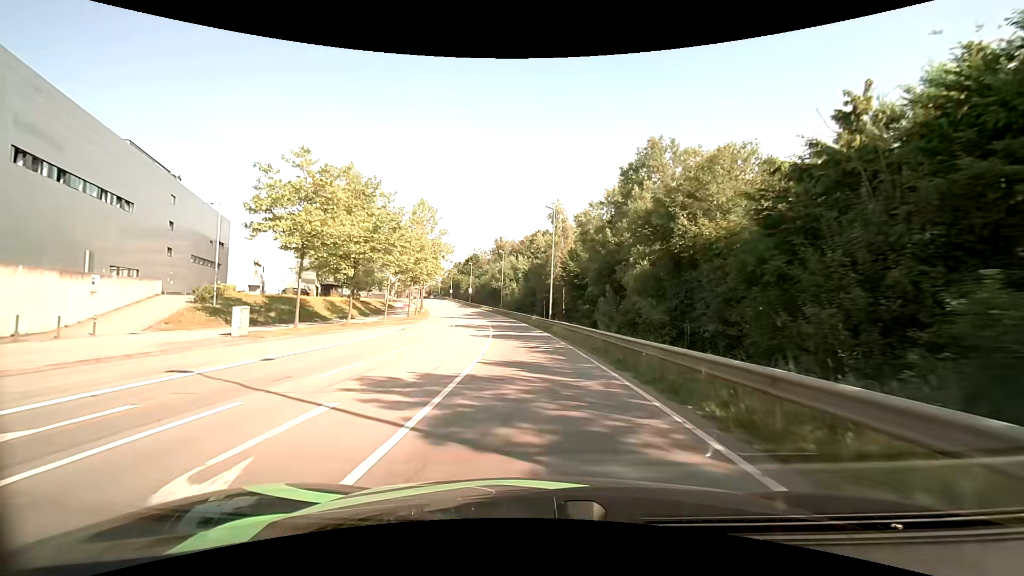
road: secondary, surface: asphalt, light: Day
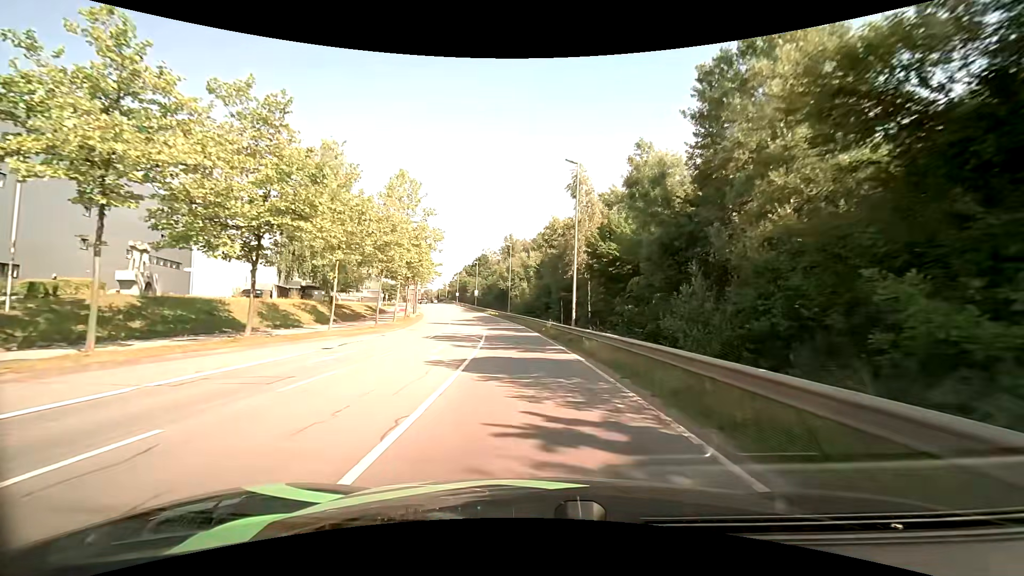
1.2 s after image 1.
(-0.2, +13.7) m; -2°
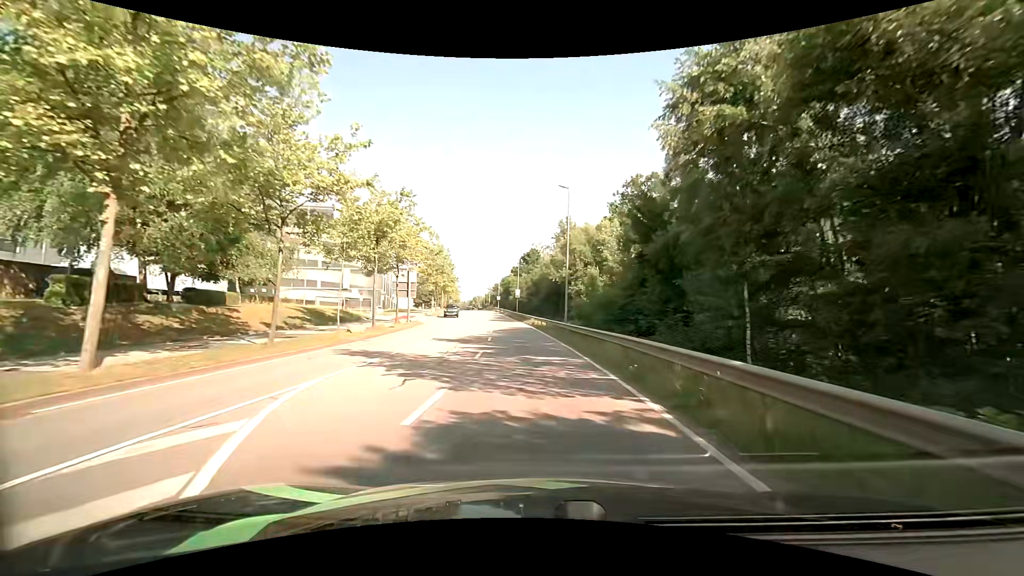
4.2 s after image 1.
(-1.9, +34.2) m; -7°
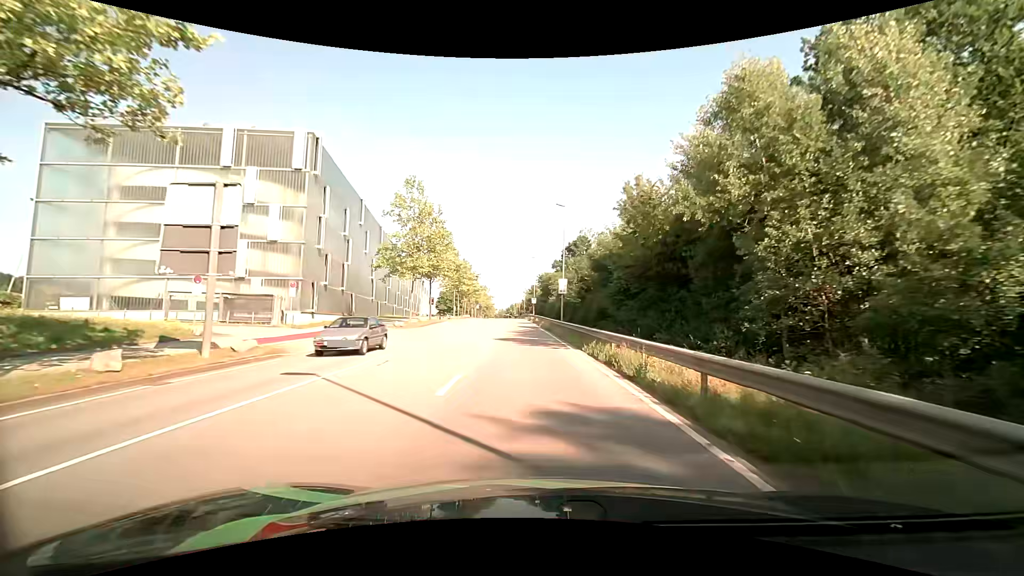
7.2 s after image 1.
(-1.5, +33.8) m; -5°
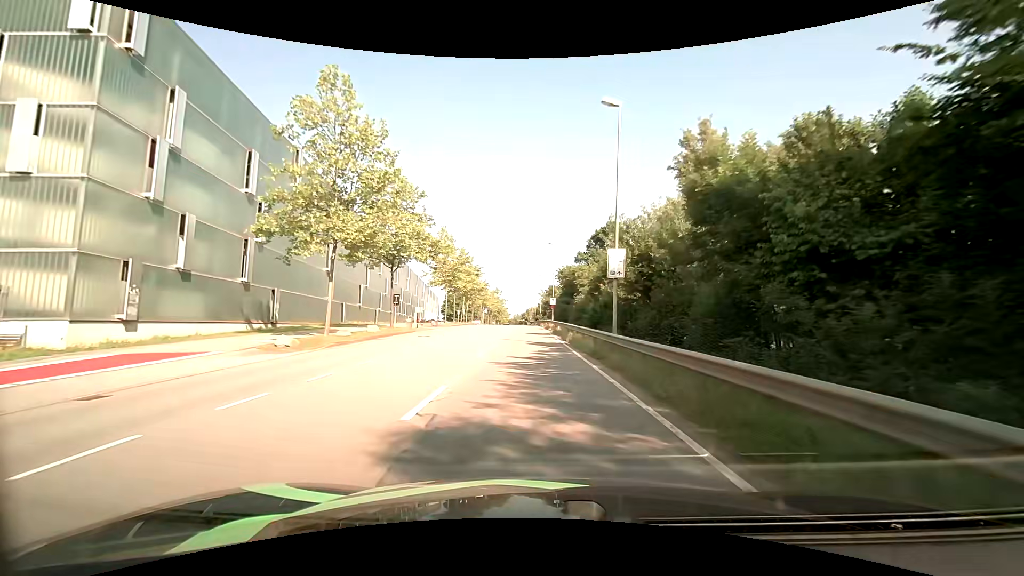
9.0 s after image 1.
(-0.3, +20.2) m; -2°
(0, +10) (0, +20) (0, +30) (-1, +40) (-1, +50) (-2, +60) (-2, +70) (-2, +80) (-2, +90) (-3, +100) m
